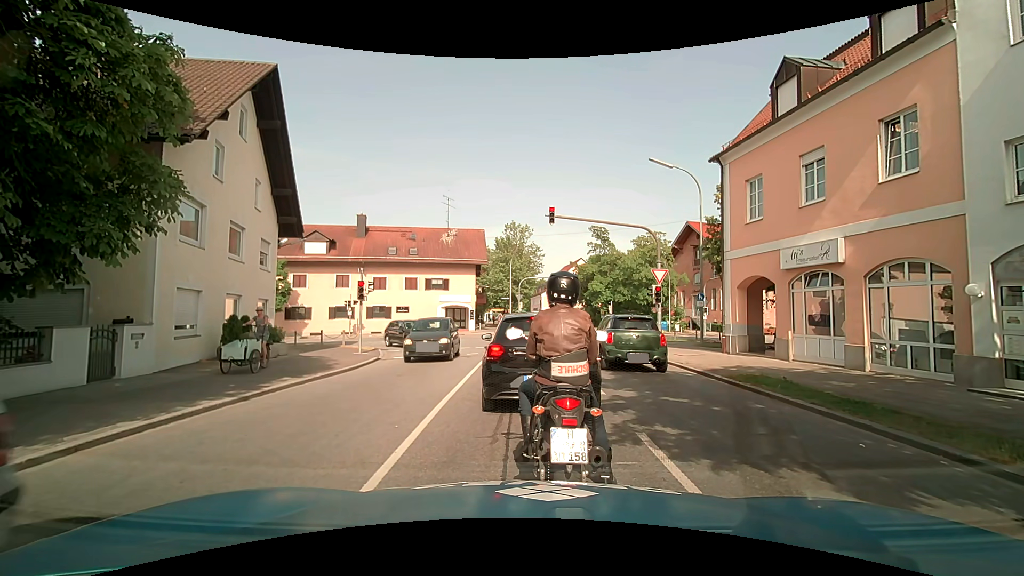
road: tertiary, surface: asphalt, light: Day
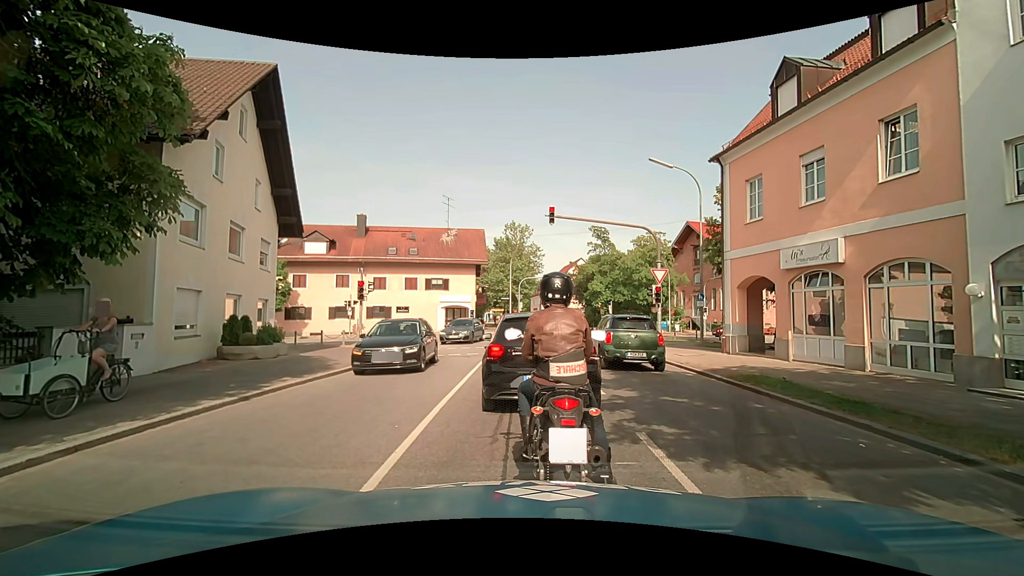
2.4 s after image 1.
(0.0, 0.0) m; 0°
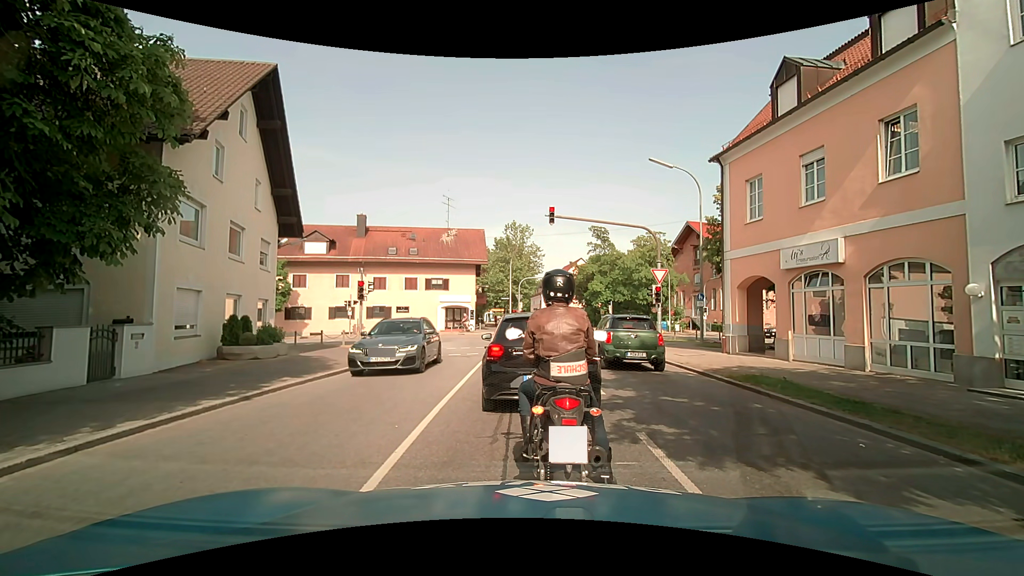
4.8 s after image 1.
(0.0, 0.0) m; 0°
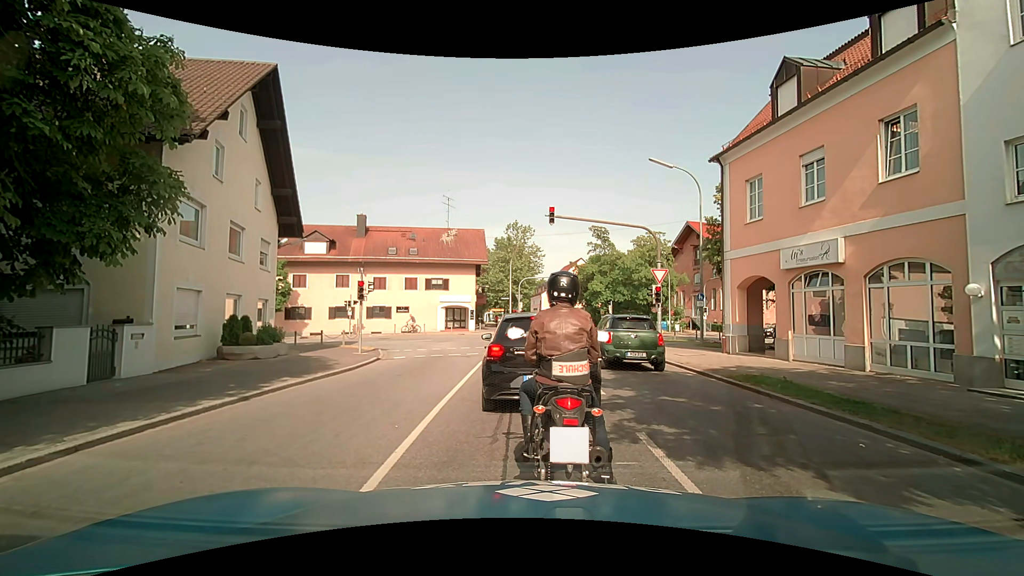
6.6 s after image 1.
(0.0, 0.0) m; 0°
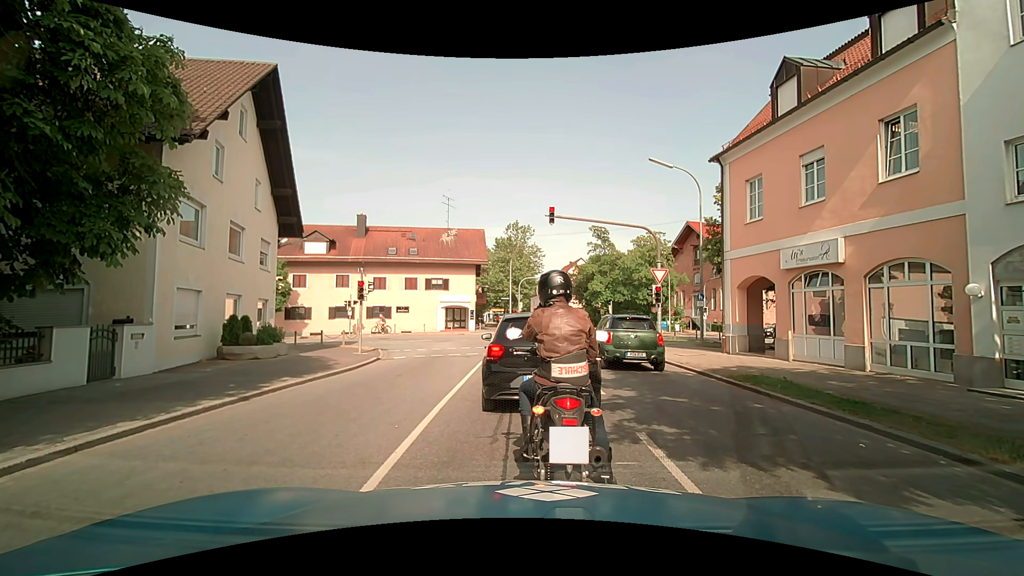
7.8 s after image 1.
(0.0, 0.0) m; 0°
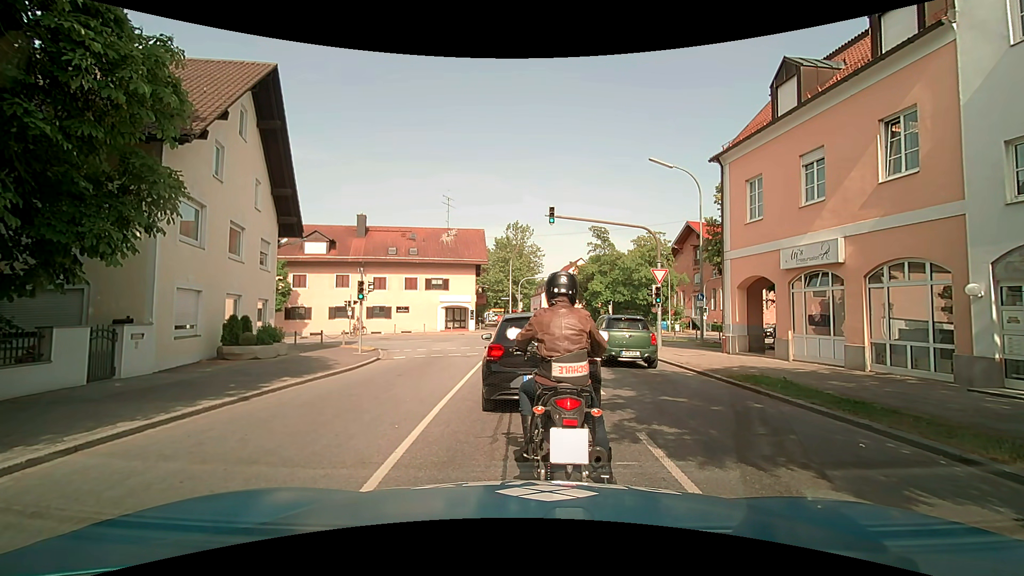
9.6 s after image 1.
(0.0, 0.0) m; 0°
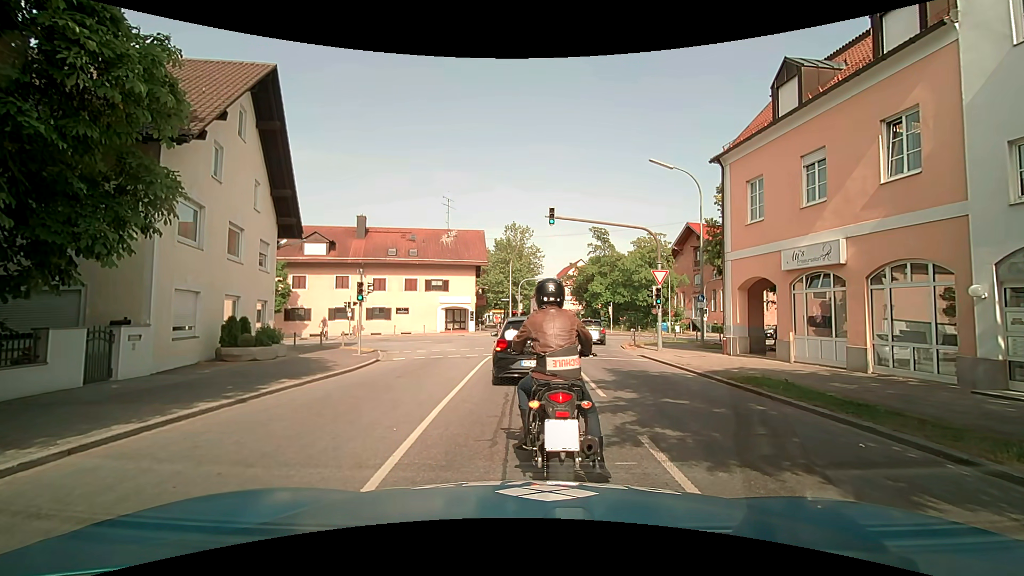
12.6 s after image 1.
(0.0, 0.0) m; 0°
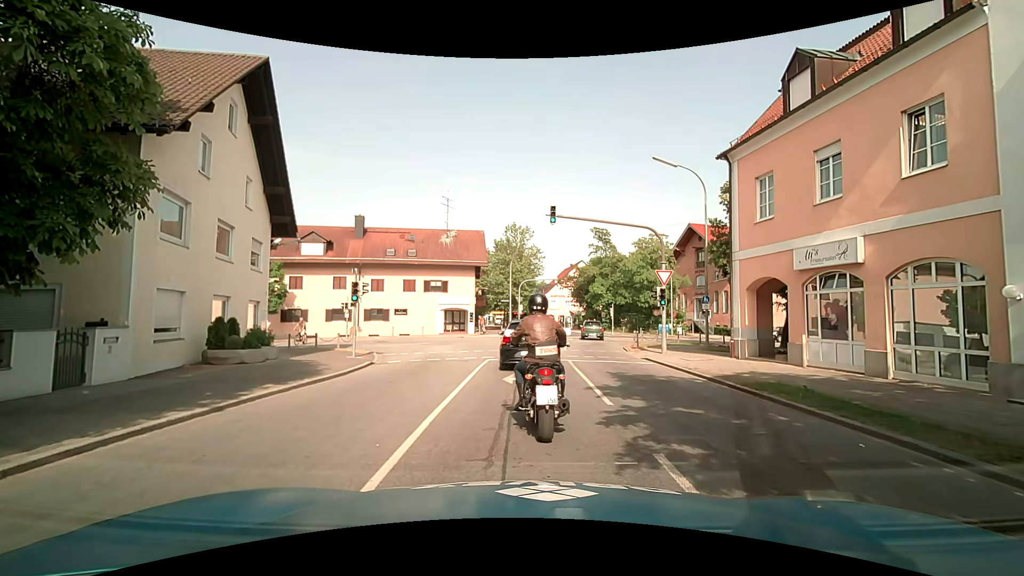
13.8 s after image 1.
(0.0, +0.7) m; 0°
(0, +10) (+1, +20) (+1, +30) (-2, +39) (-11, +41) (-21, +40) (-31, +38) (-41, +36) (-50, +34) (-60, +31) m
